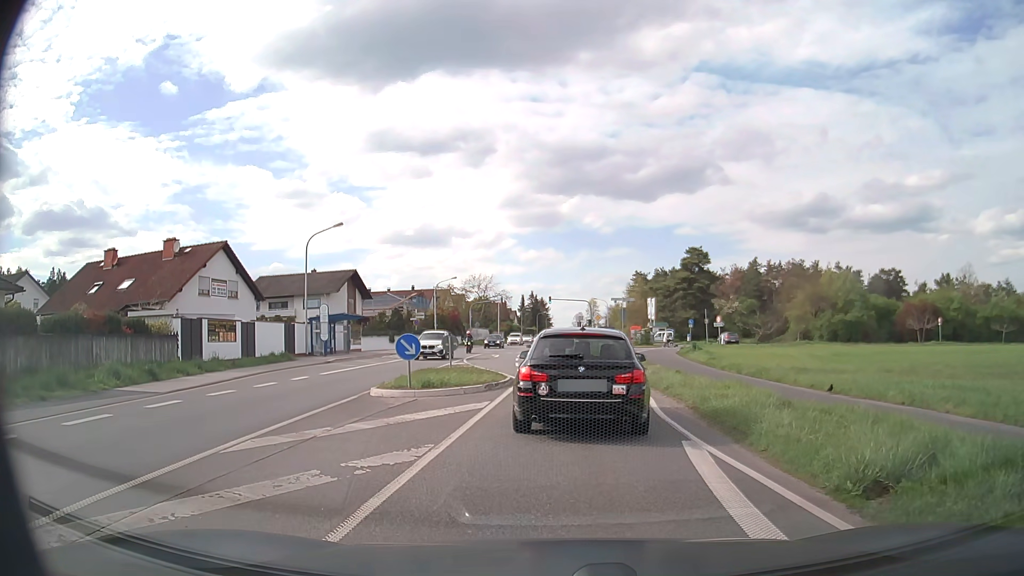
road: primary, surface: asphalt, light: Day
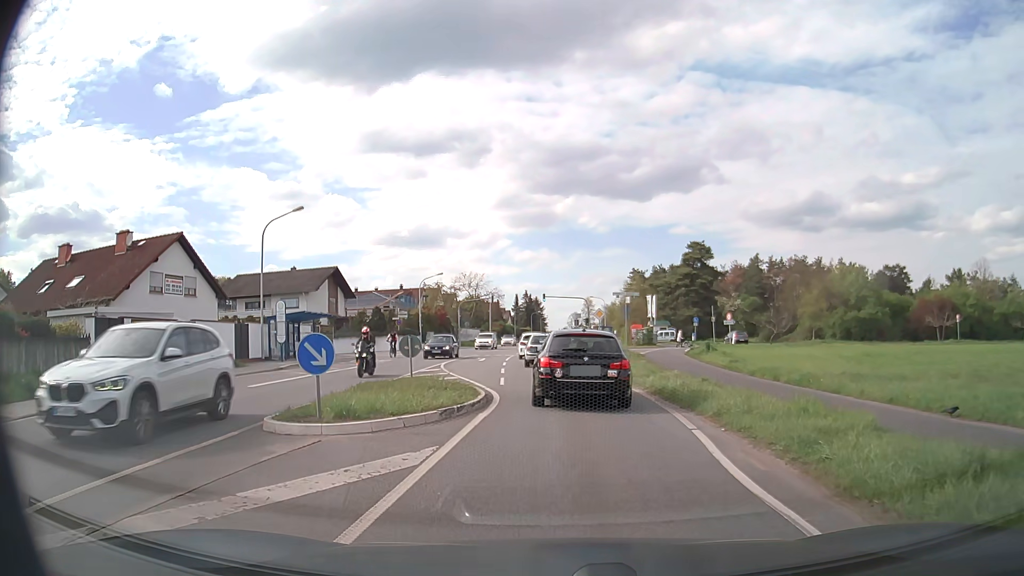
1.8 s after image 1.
(0.0, +6.1) m; 0°
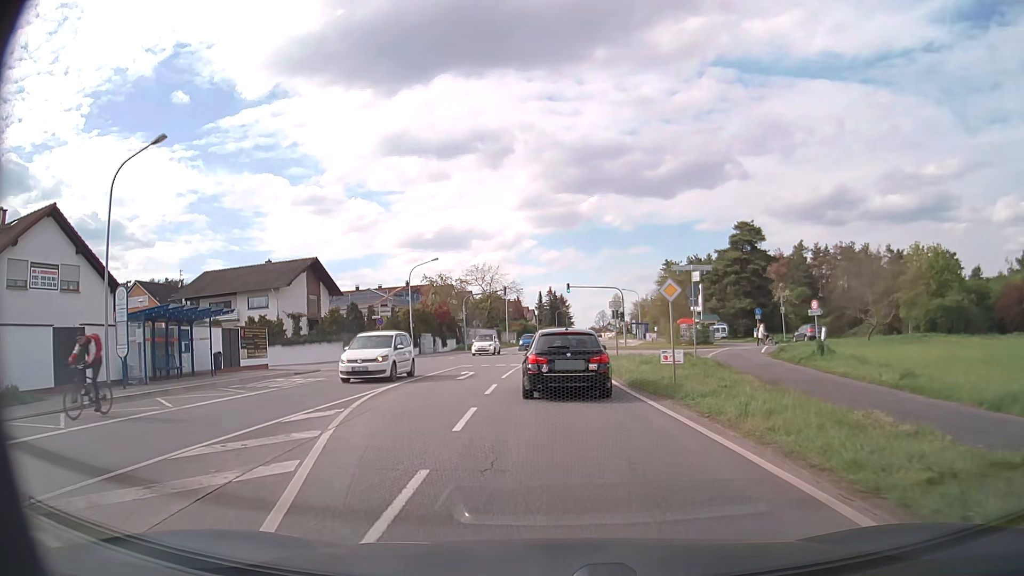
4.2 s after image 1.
(0.0, +15.6) m; -2°
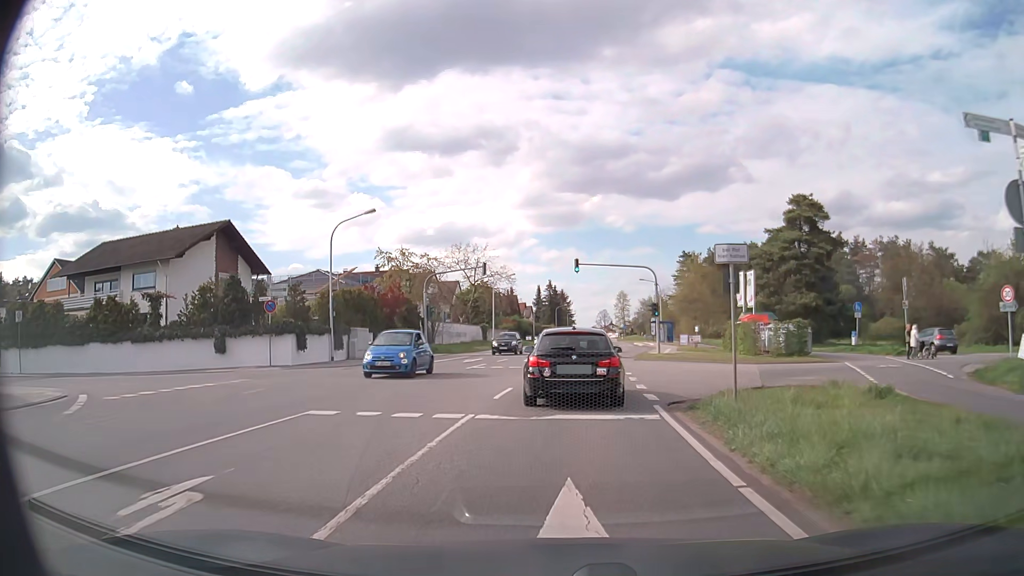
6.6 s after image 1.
(-0.2, +20.6) m; 0°
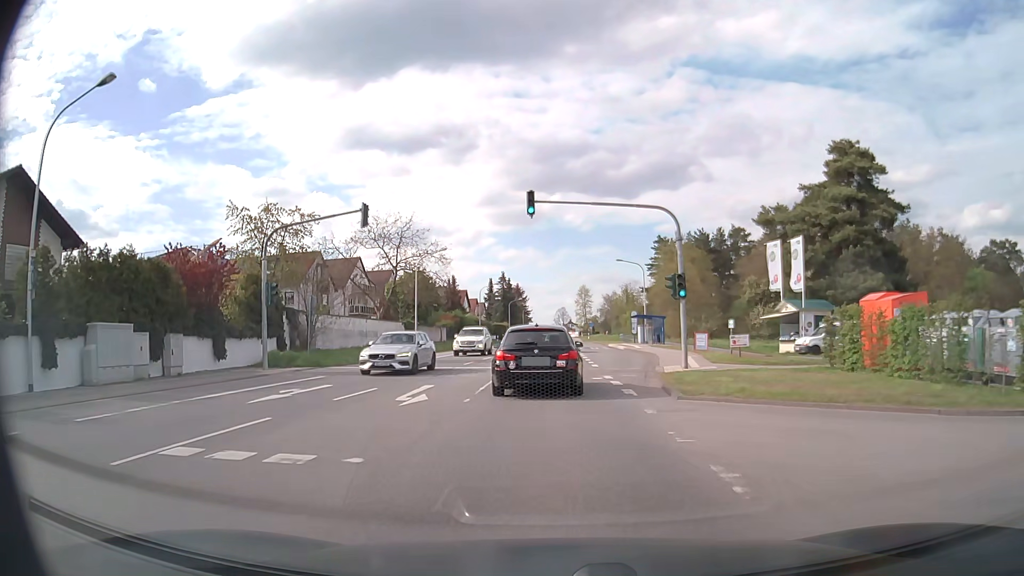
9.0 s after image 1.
(+0.7, +20.4) m; +4°
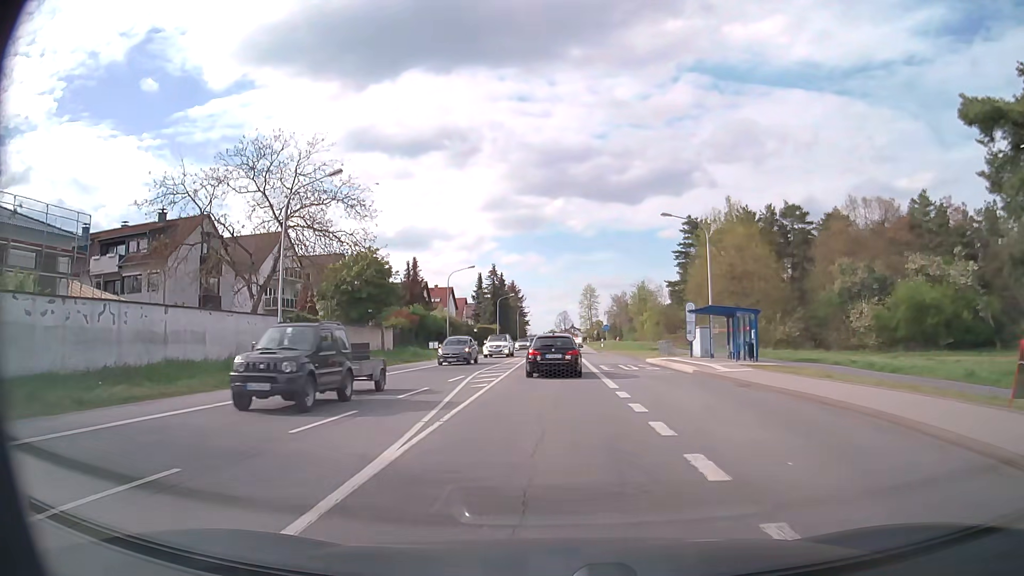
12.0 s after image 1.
(+0.1, +26.3) m; 0°
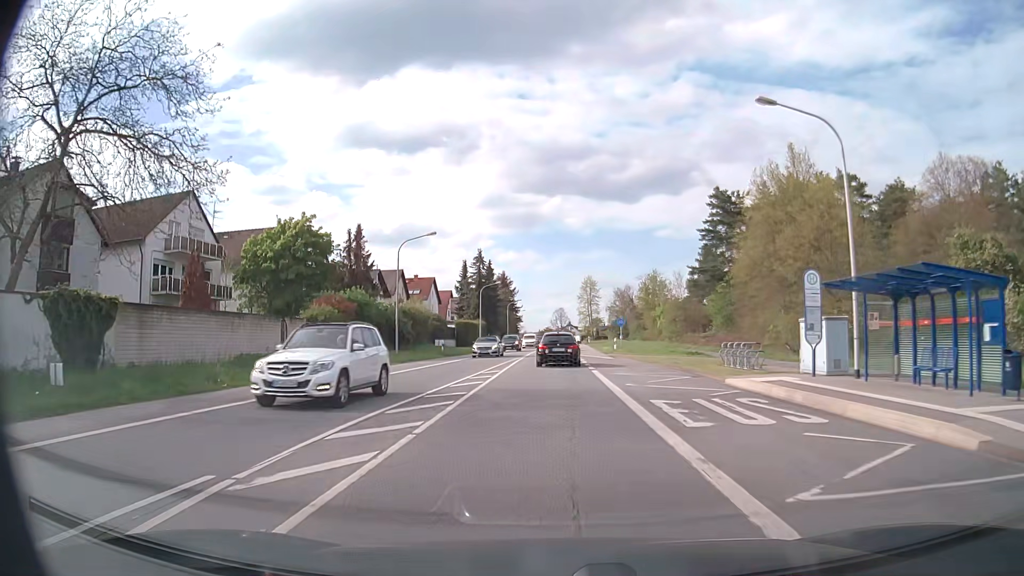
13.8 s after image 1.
(+0.1, +18.5) m; 0°
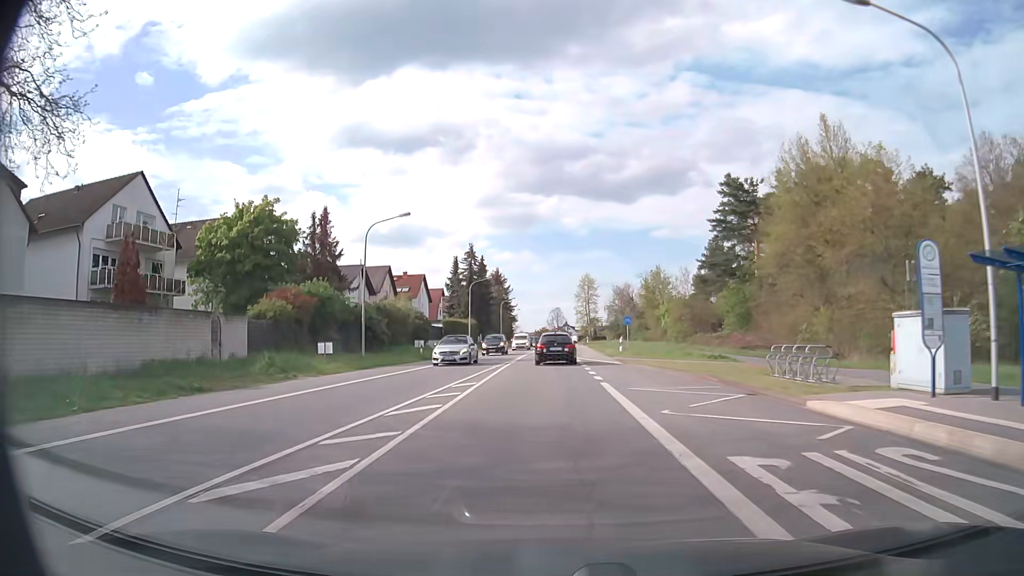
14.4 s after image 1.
(0.0, +6.8) m; +1°
(0, +10) (0, +20) (0, +30) (0, +40) (0, +50) (0, +60) (0, +70) (0, +80) (0, +90) (0, +100) m
